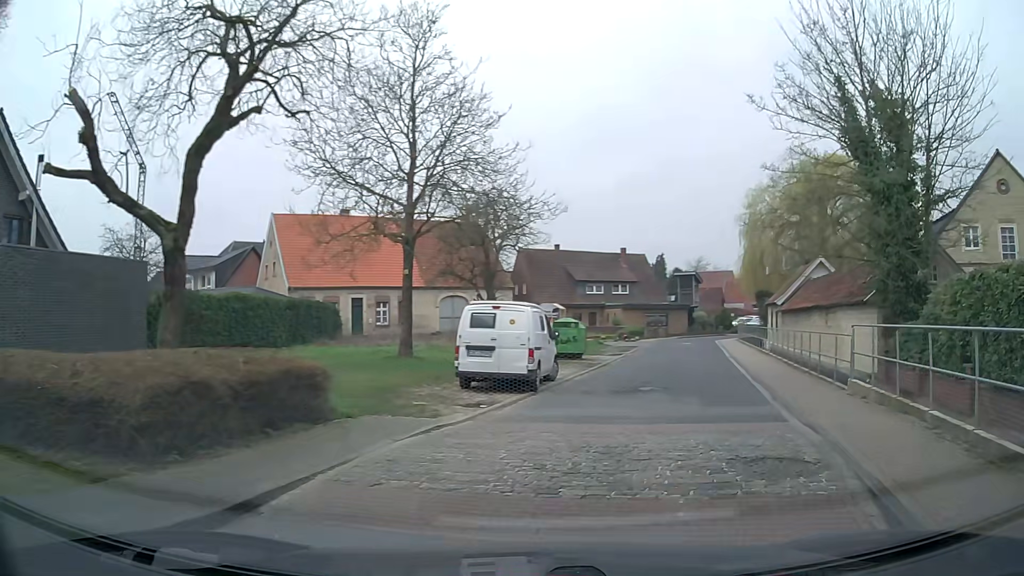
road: residential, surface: asphalt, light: Day
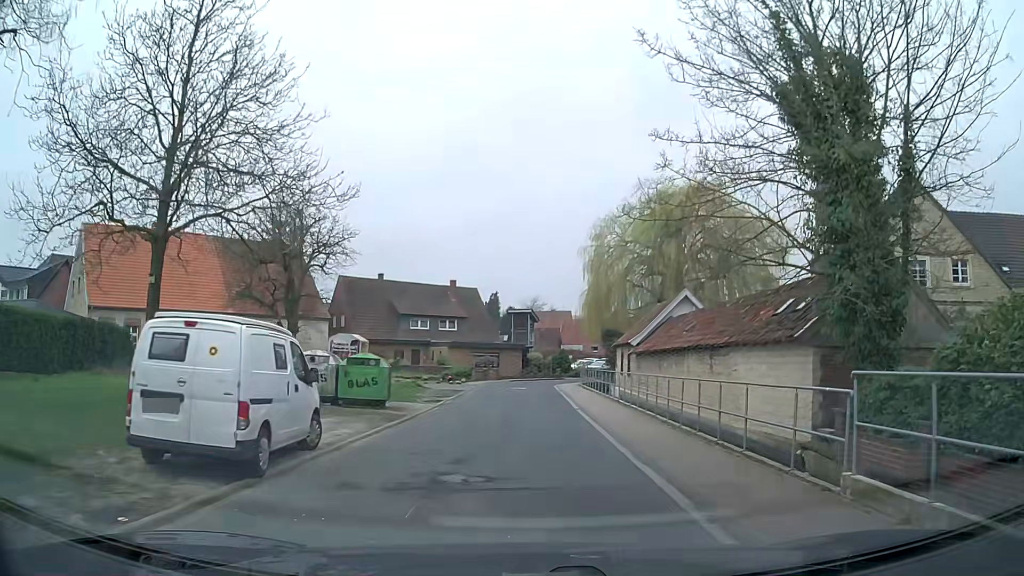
(+1.0, +6.6) m; +13°
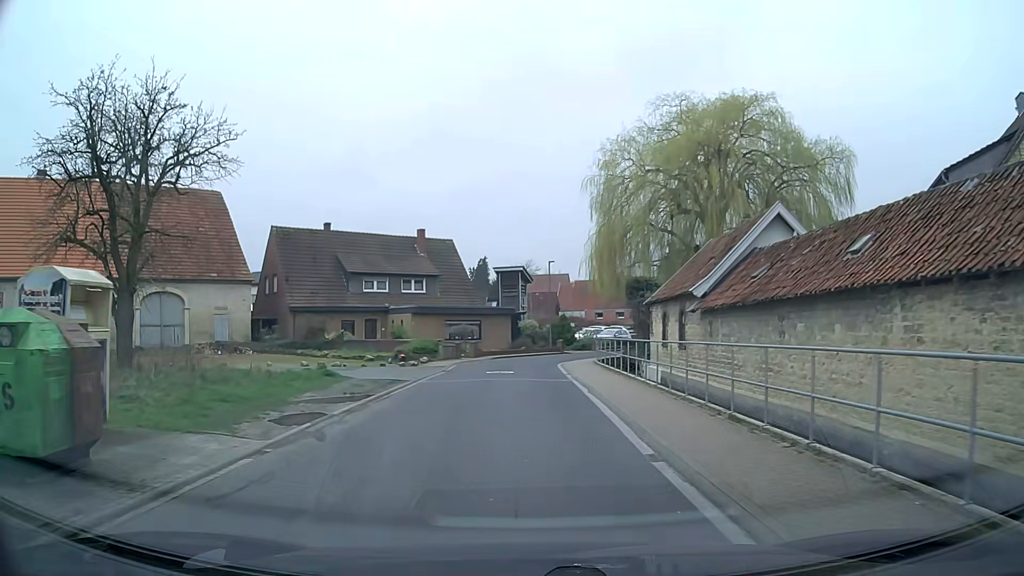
(+0.6, +15.3) m; +2°
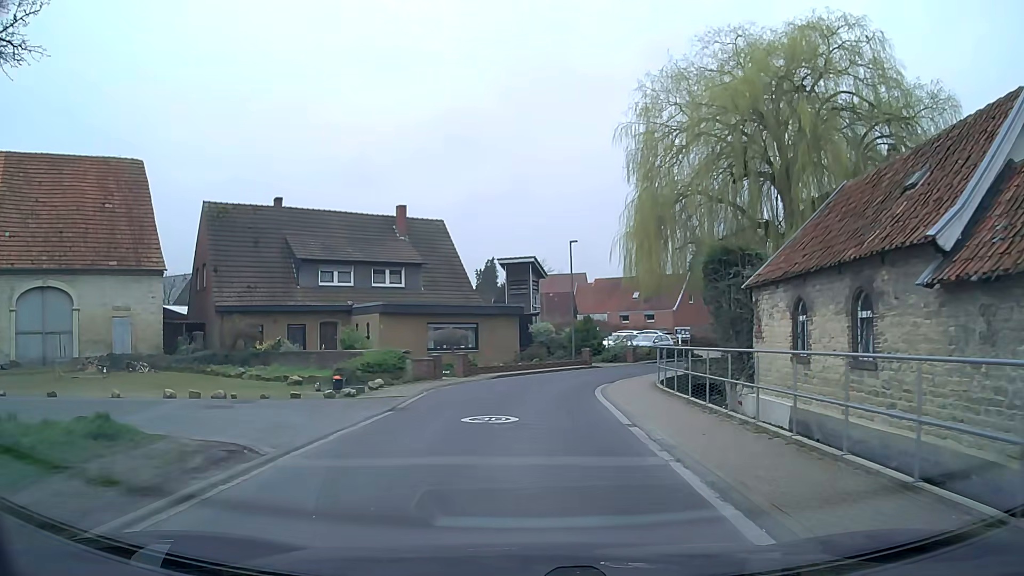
(-0.1, +12.6) m; -1°
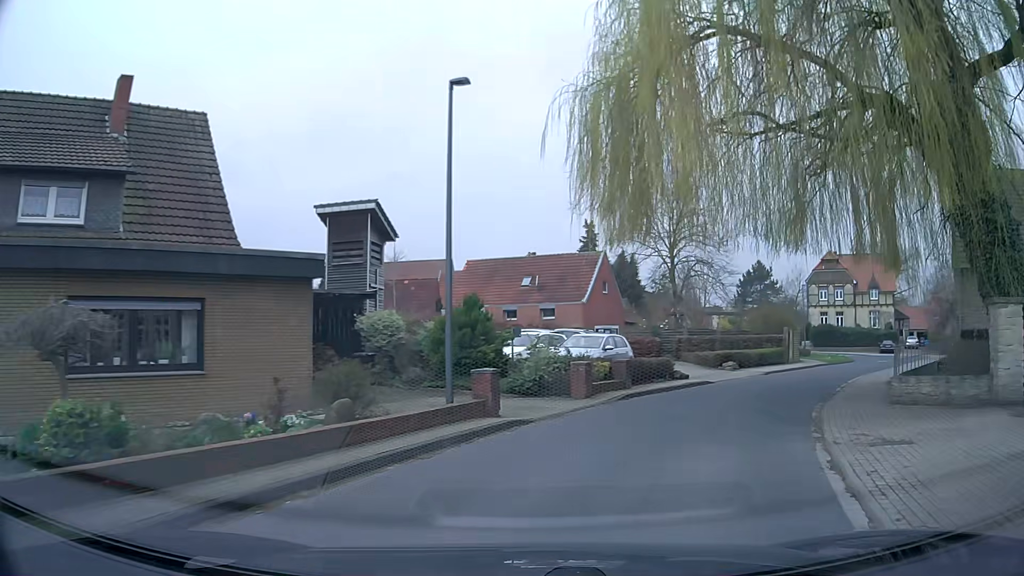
(+0.9, +21.6) m; +12°
(+2, +10) (+6, +19) (+13, +27) (+19, +34) (+26, +42) (+30, +50) (+28, +60) (+20, +64) (+10, +64) (0, +65) m
